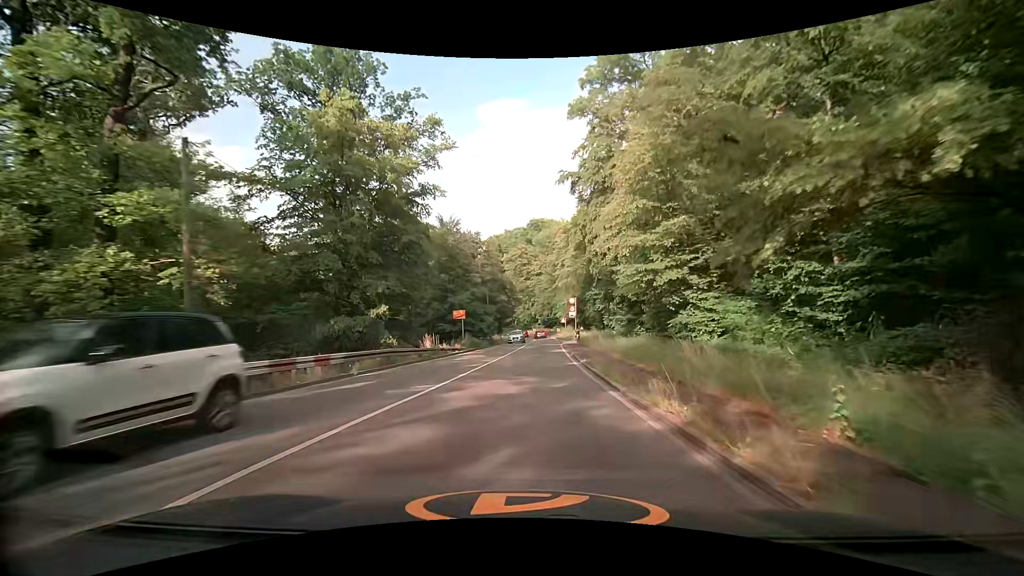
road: secondary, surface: asphalt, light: Day
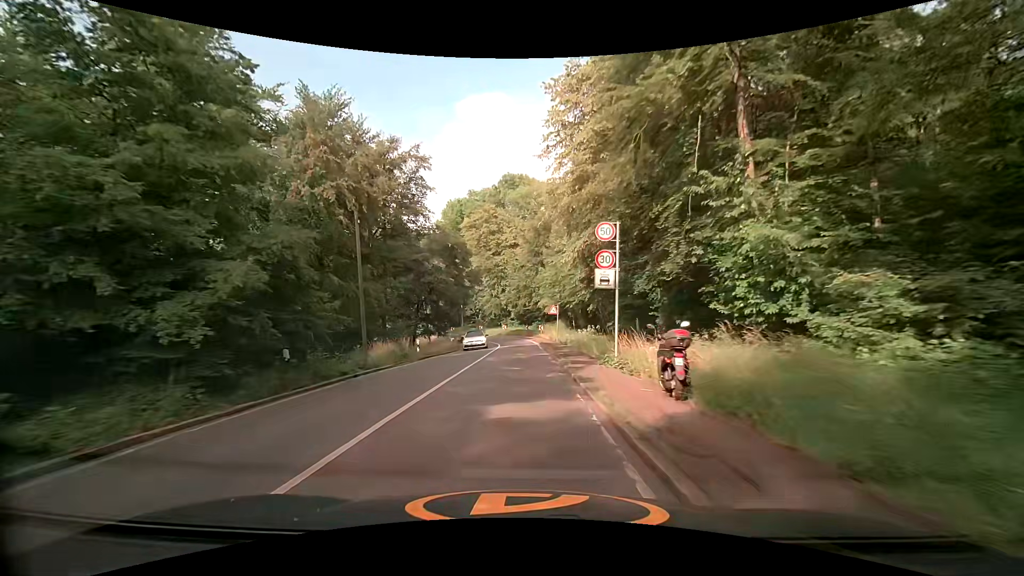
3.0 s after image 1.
(+1.8, +36.8) m; +3°
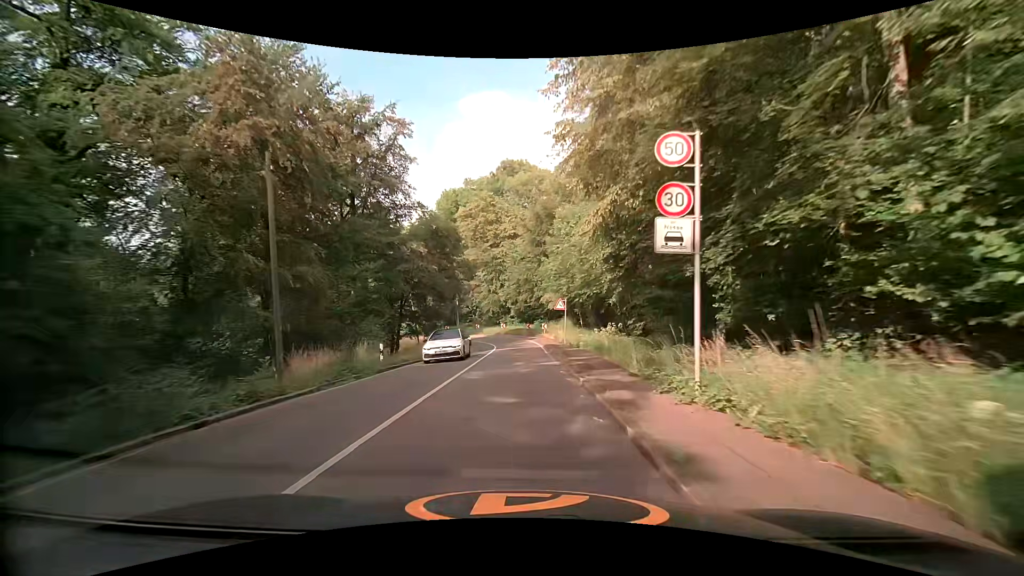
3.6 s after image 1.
(0.0, +7.2) m; 0°
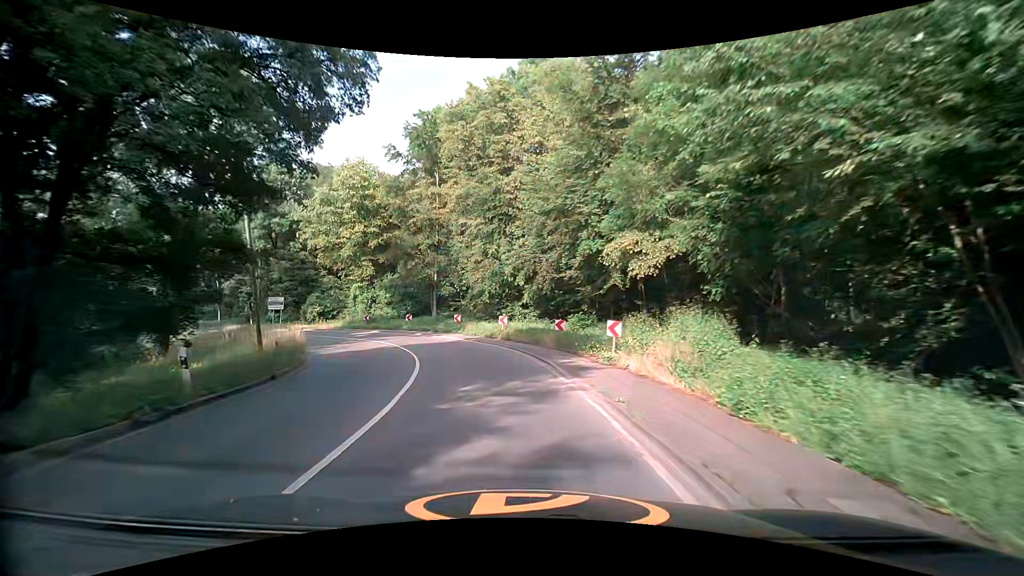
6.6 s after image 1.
(-0.2, +34.8) m; -2°
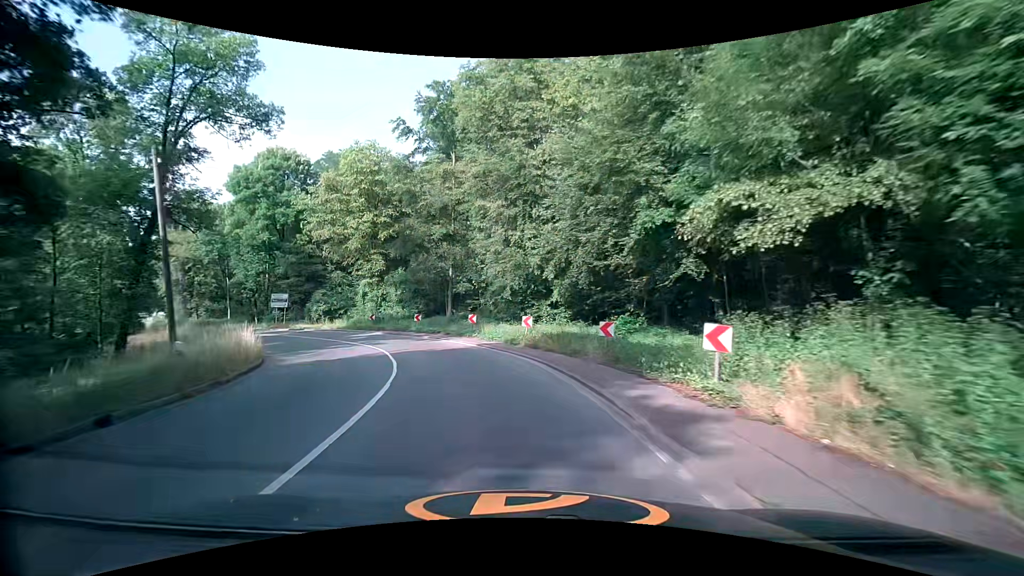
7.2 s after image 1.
(-0.2, +6.7) m; -3°
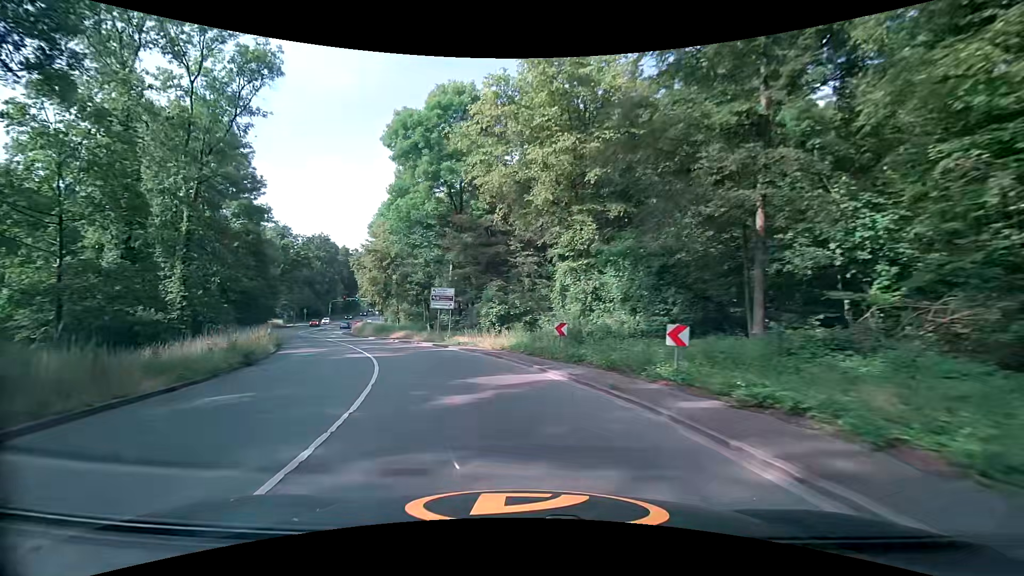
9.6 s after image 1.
(-5.4, +25.7) m; -27°
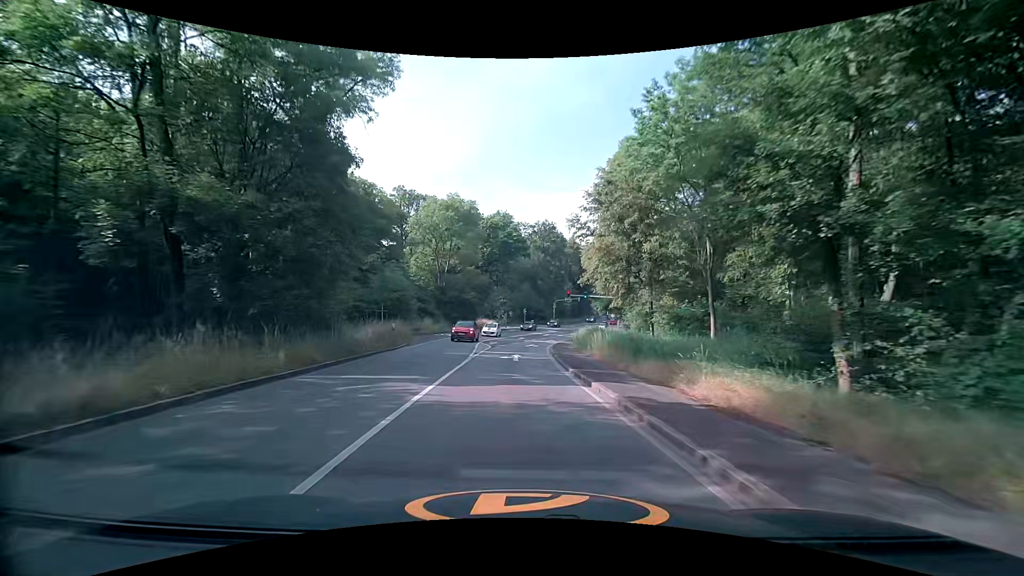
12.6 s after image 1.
(-9.4, +32.9) m; -27°
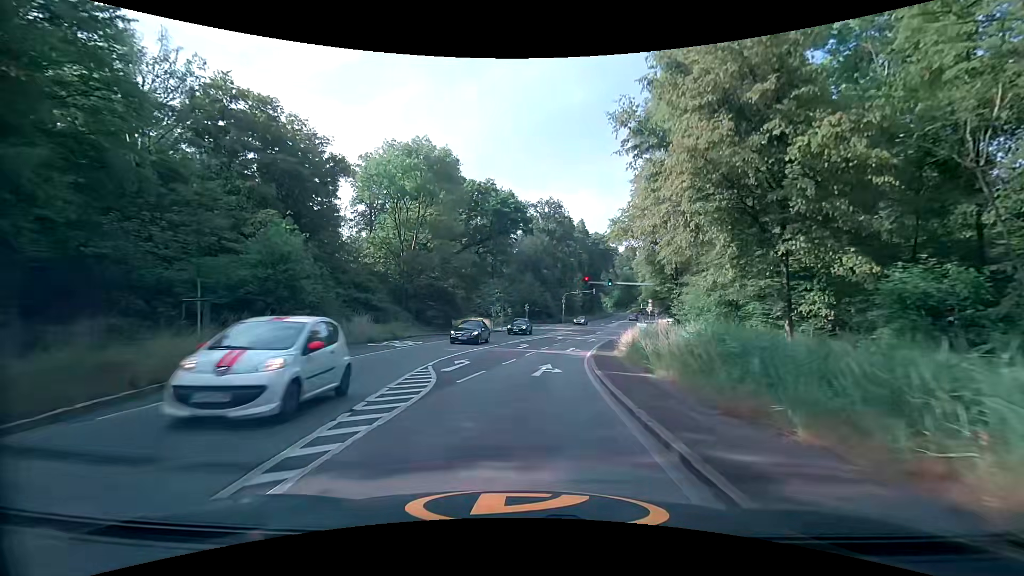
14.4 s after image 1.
(0.0, +21.7) m; 0°
(0, +10) (+1, +20) (+2, +30) (+4, +40) (+7, +49) (+9, +59) (+12, +69) (+15, +78) (+18, +88) (+20, +97) m
